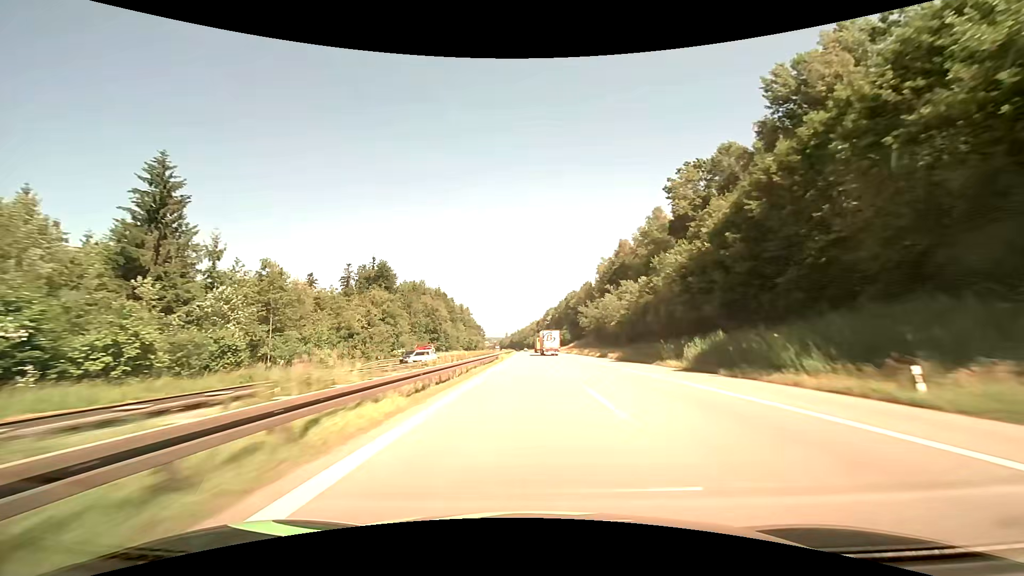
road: motorway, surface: asphalt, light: Day
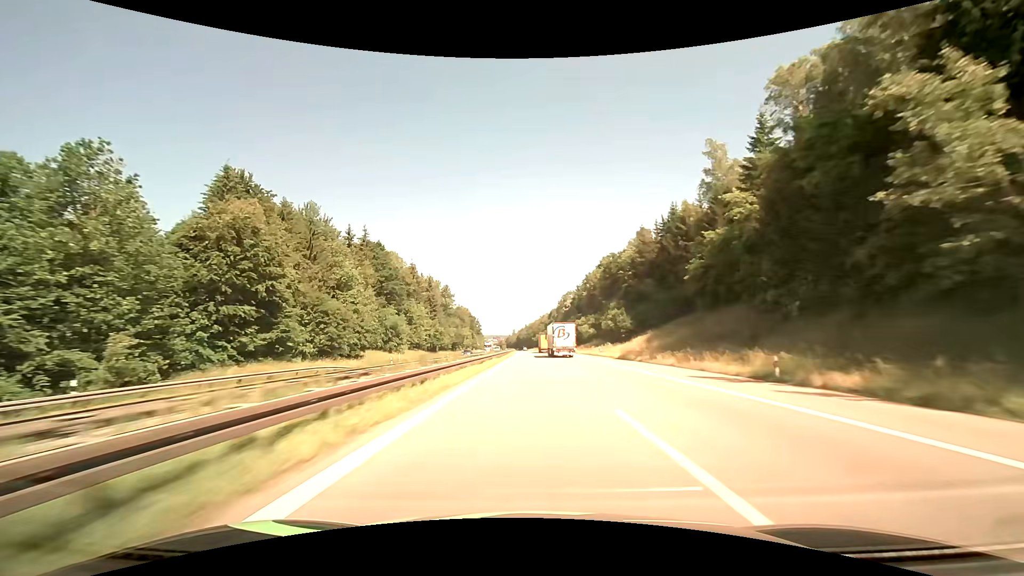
(-1.3, +95.4) m; -1°
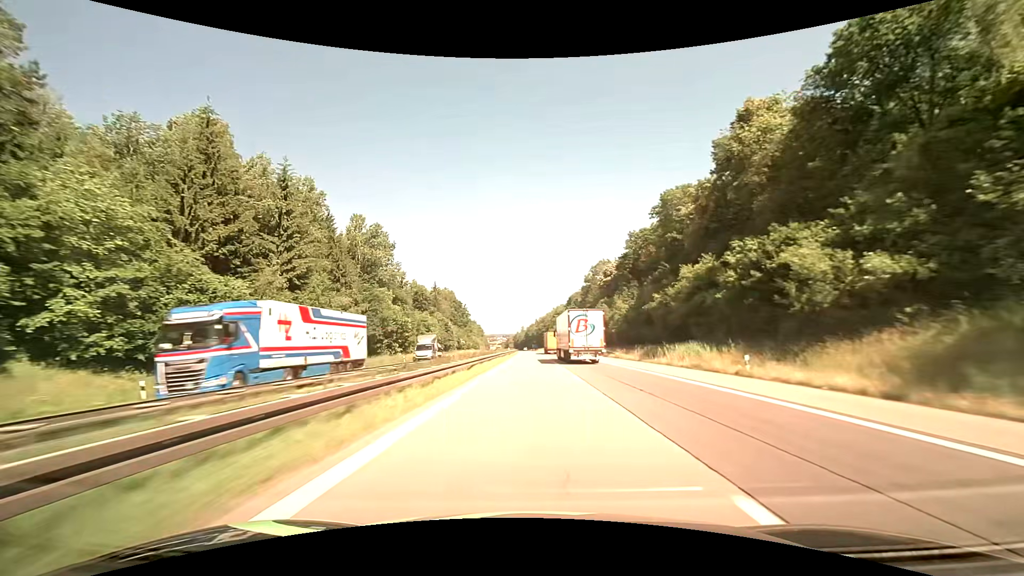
(-0.9, +95.3) m; -1°
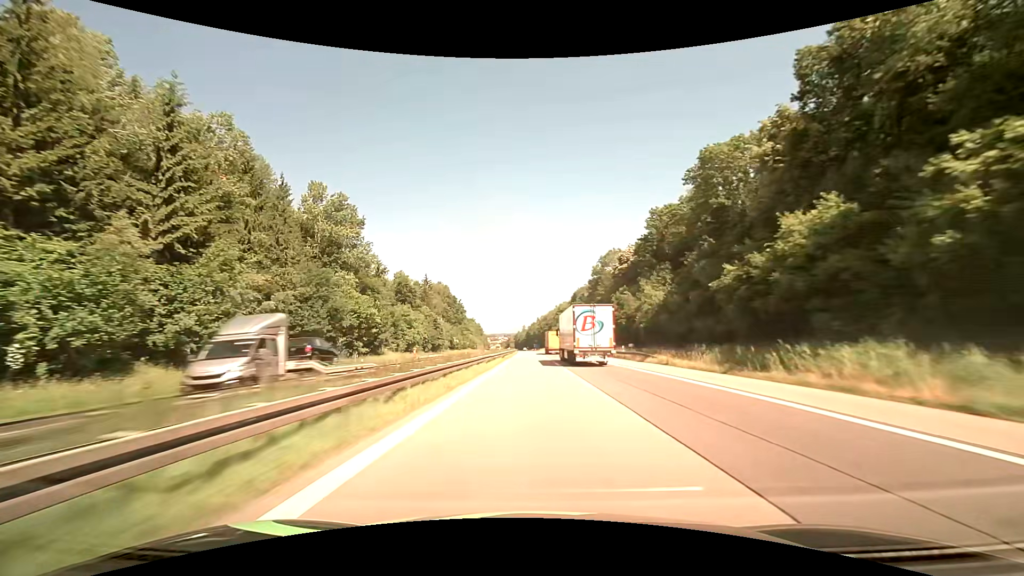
(0.0, +19.1) m; 0°
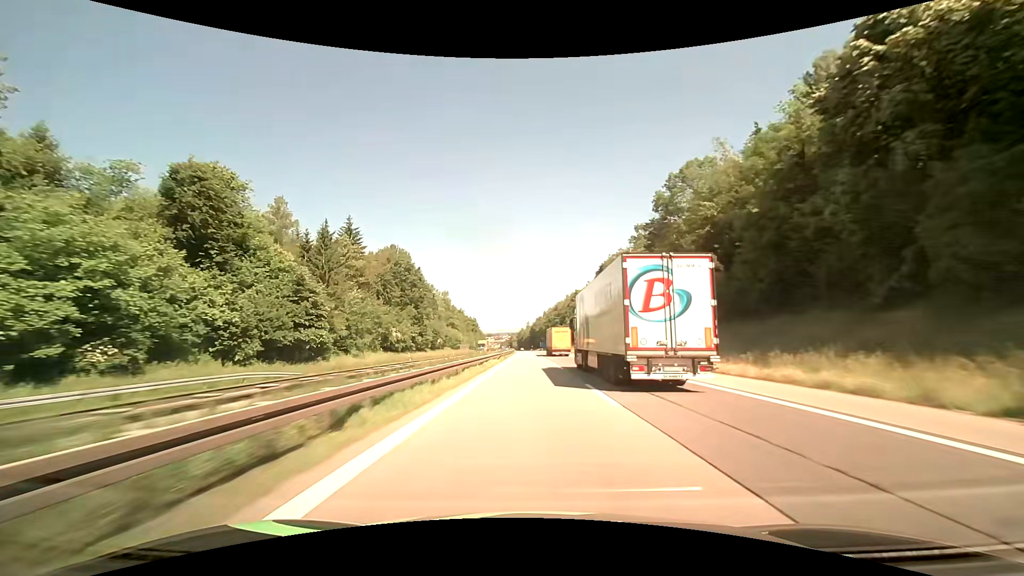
(-0.2, +76.2) m; 0°
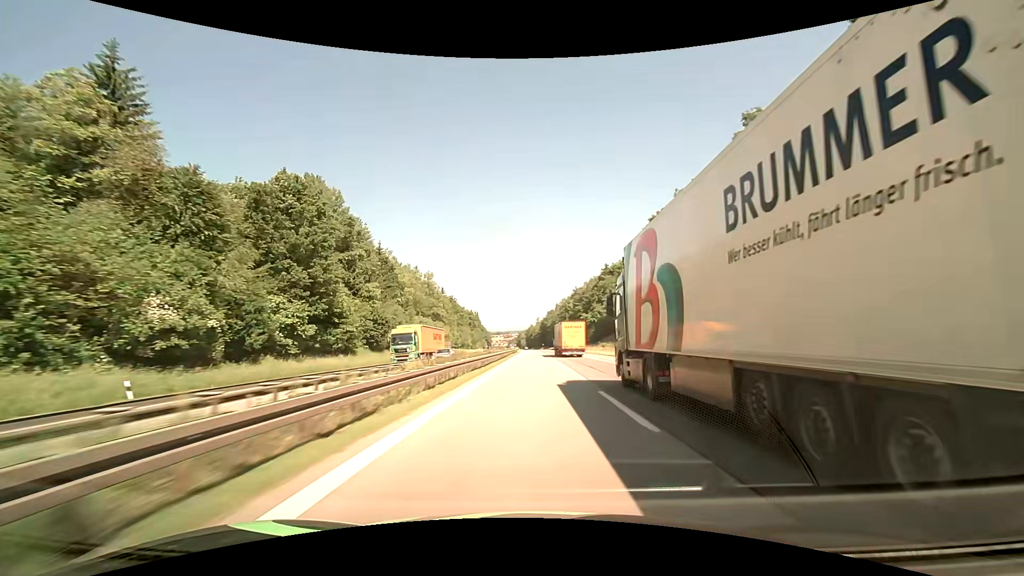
(-0.4, +57.1) m; -1°
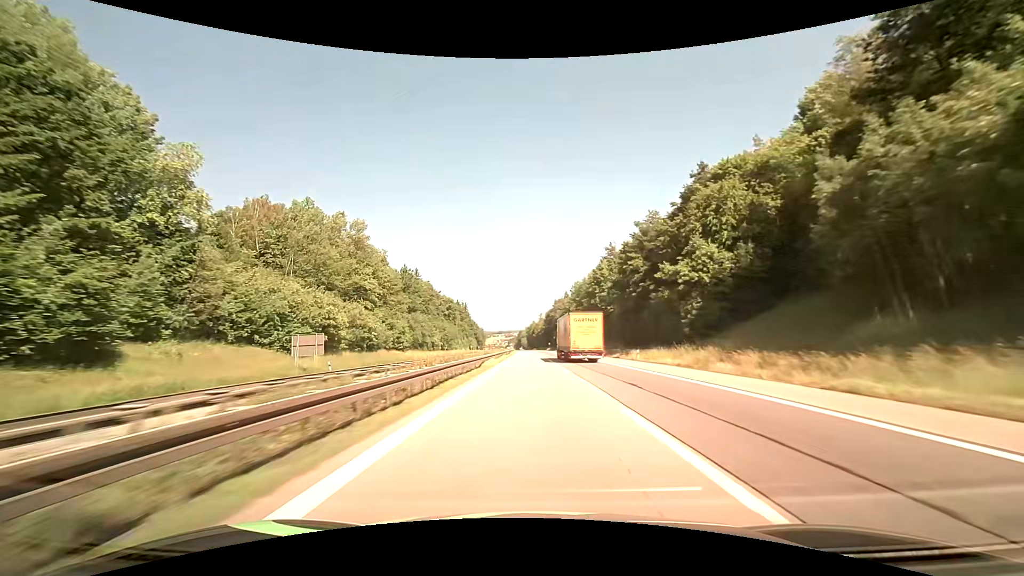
(-0.5, +76.0) m; -1°
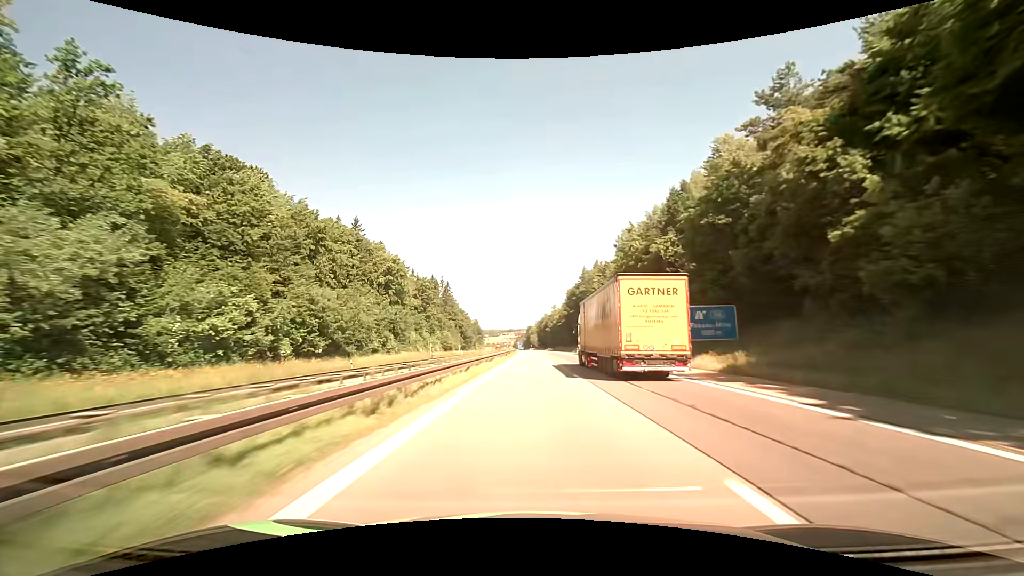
(-0.6, +95.2) m; -1°
(0, +10) (0, +20) (0, +30) (0, +40) (0, +50) (0, +60) (-1, +70) (-1, +80) (-1, +90) (-1, +100) m
